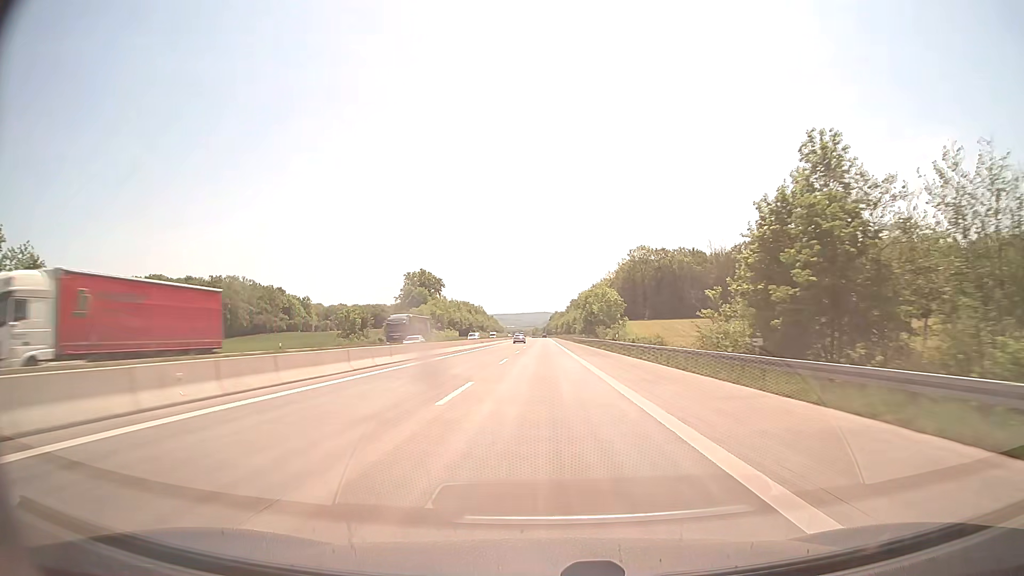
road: motorway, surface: concrete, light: Day
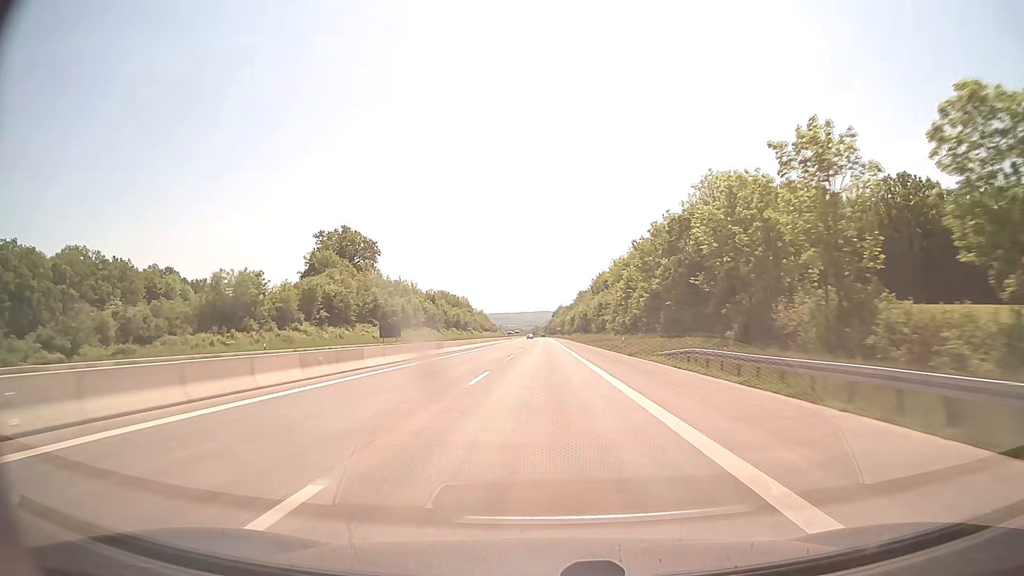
(-0.2, +103.3) m; 0°
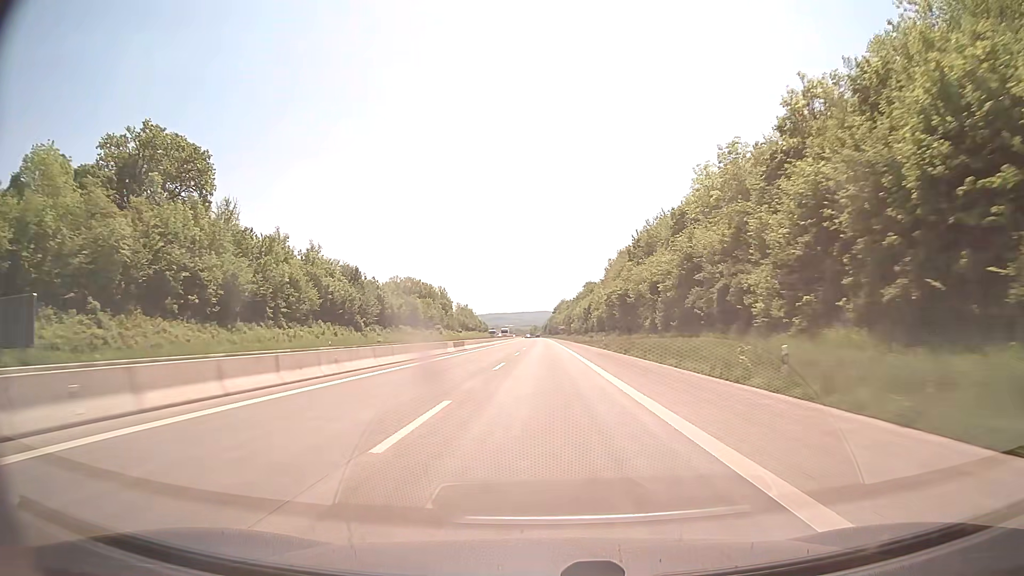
(-0.1, +82.6) m; 0°
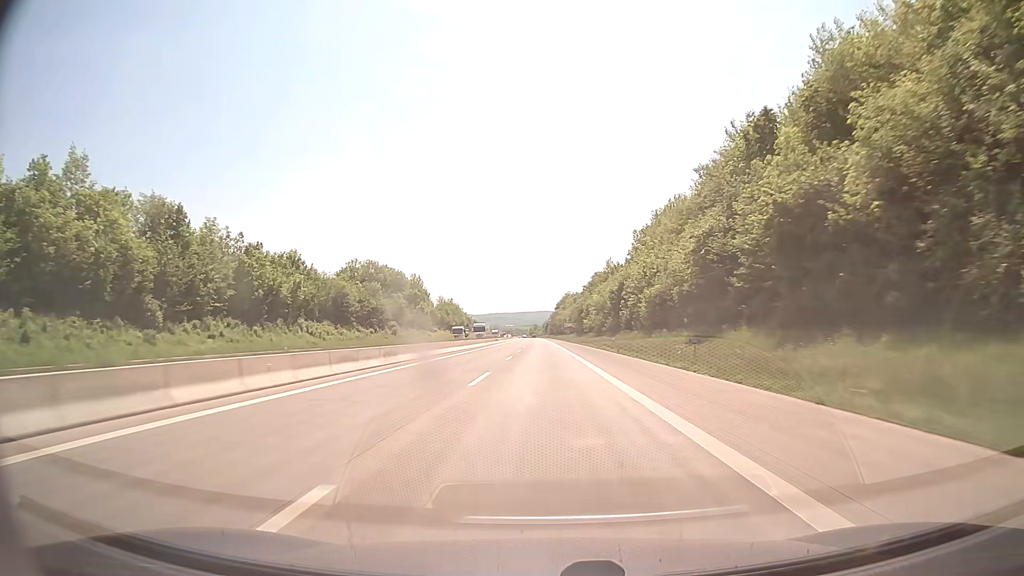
(+0.1, +61.9) m; 0°
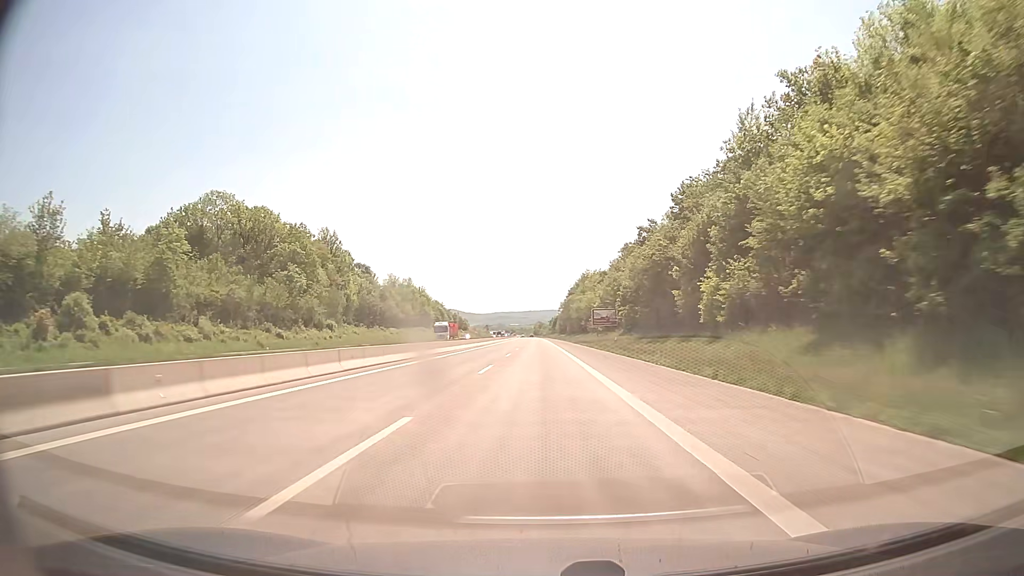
(-0.5, +103.3) m; -1°
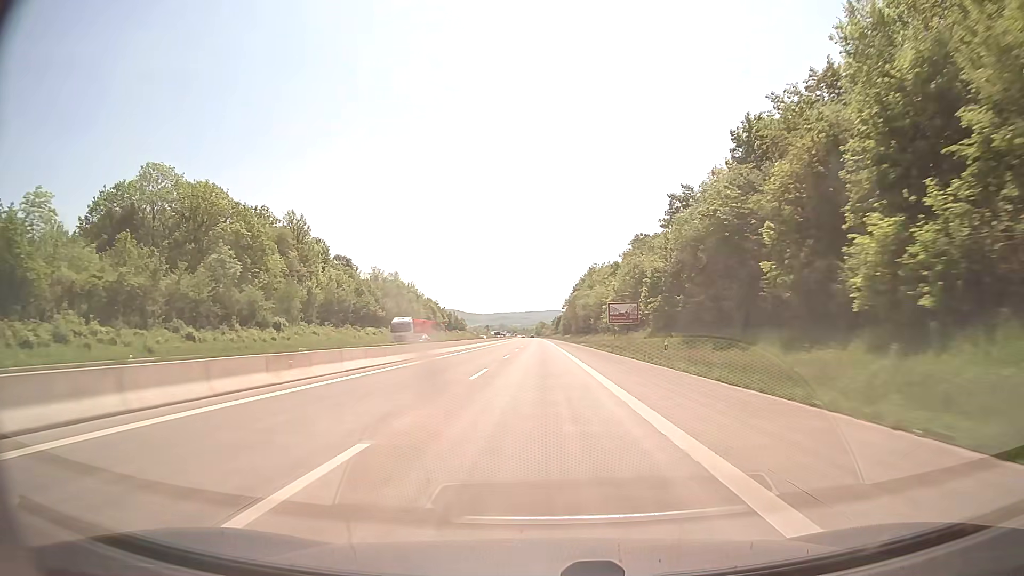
(0.0, +20.7) m; 0°
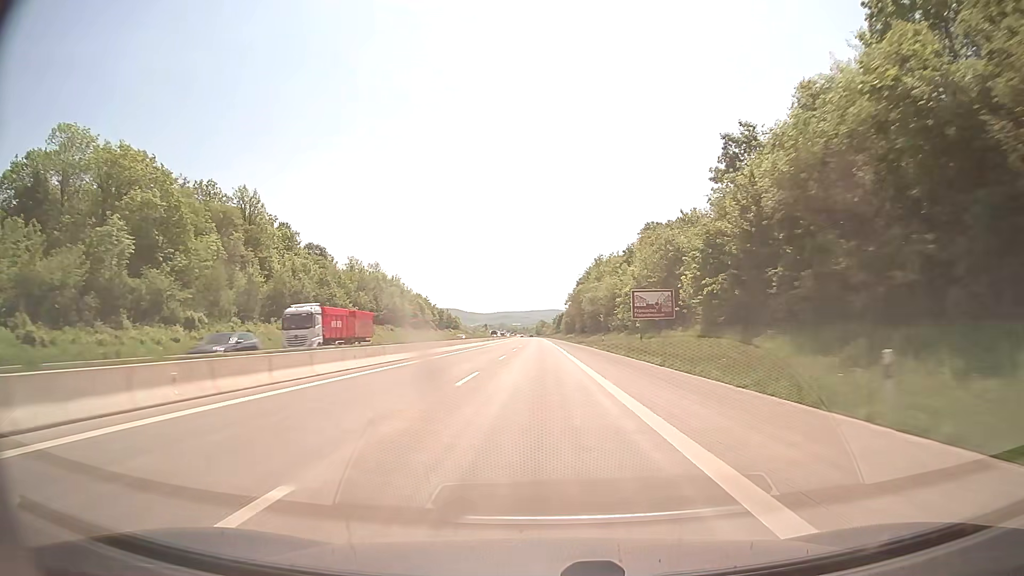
(0.0, +20.7) m; 0°
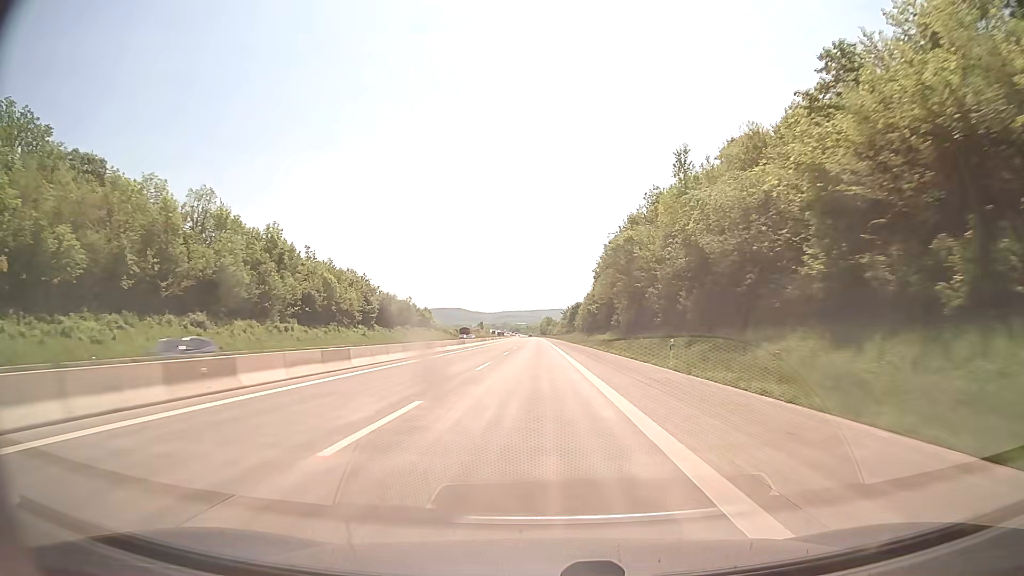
(-0.3, +82.6) m; 0°
(0, +10) (0, +20) (0, +30) (0, +40) (0, +50) (0, +60) (0, +70) (0, +80) (0, +90) (-1, +100) m
